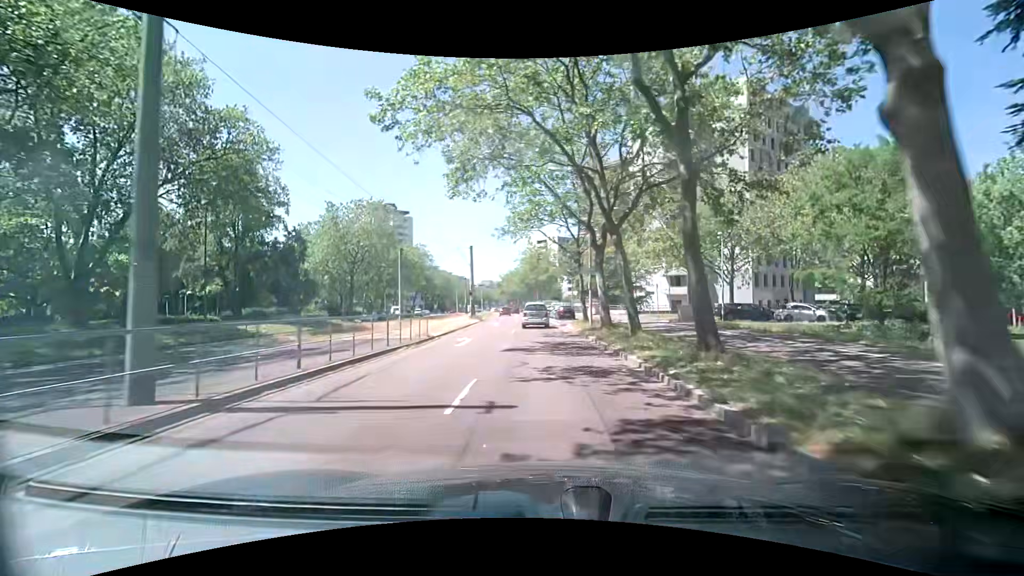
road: tertiary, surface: asphalt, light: Day
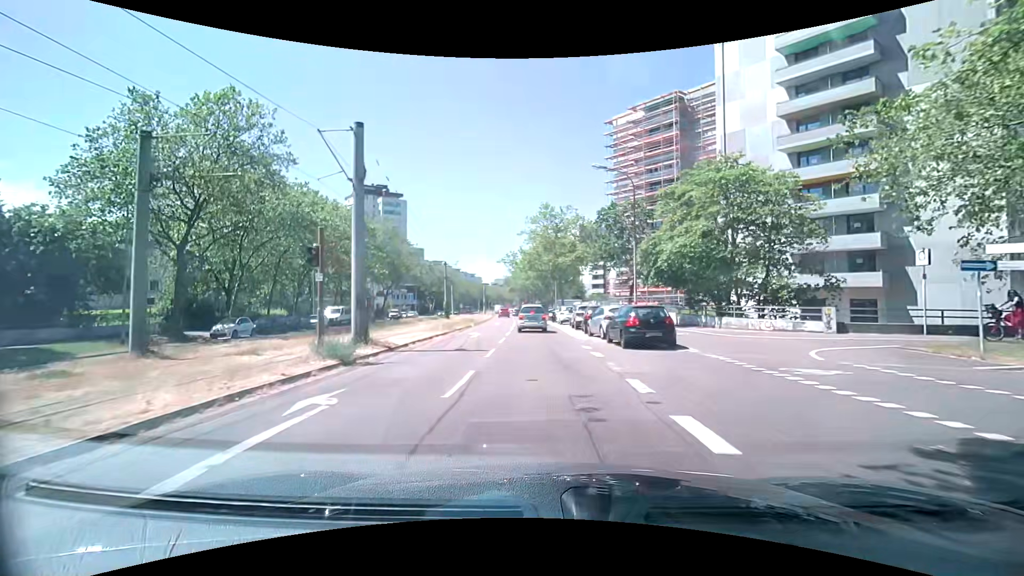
(+0.1, +33.6) m; 0°
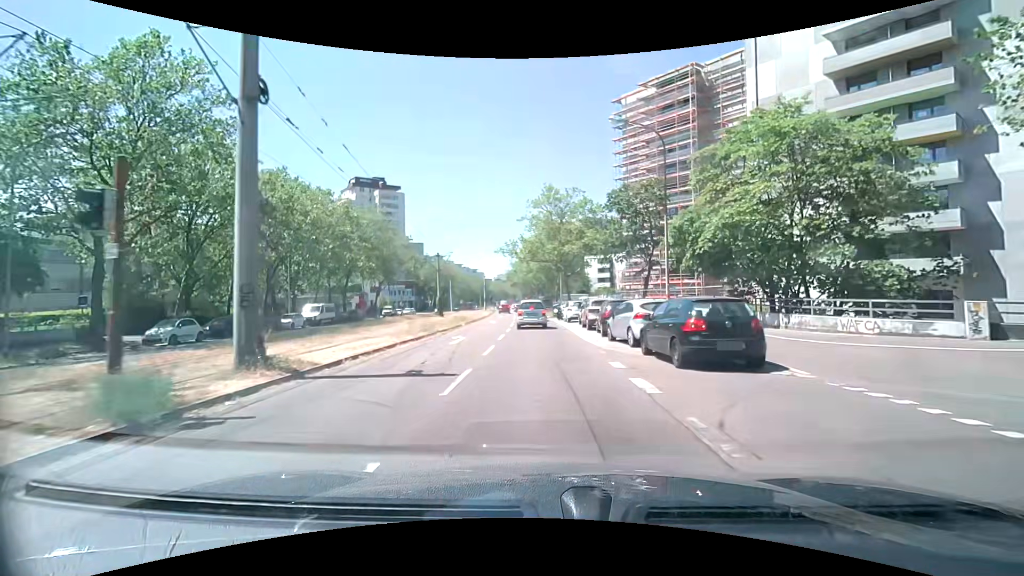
(0.0, +6.2) m; 0°
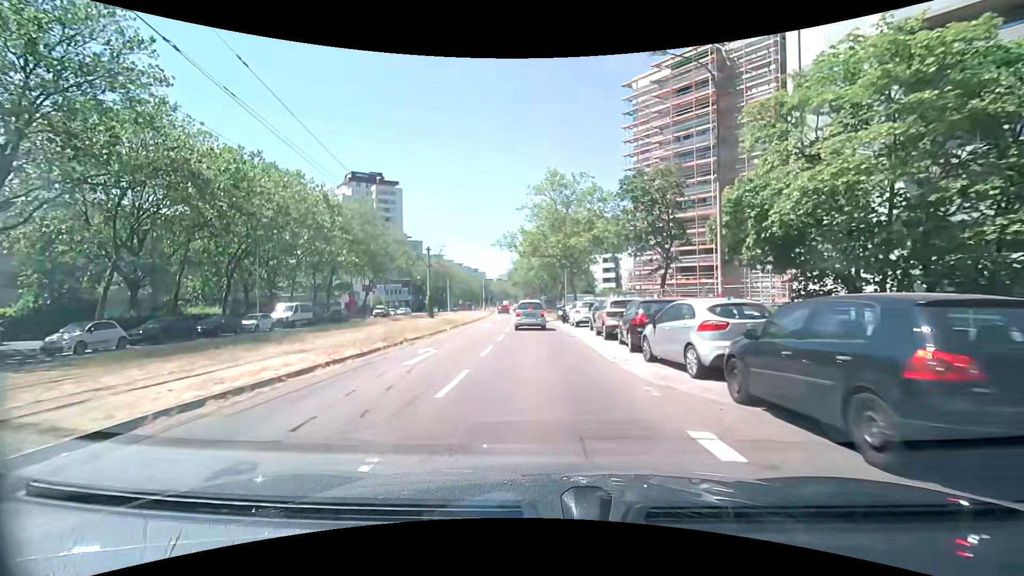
(-0.1, +6.0) m; 0°
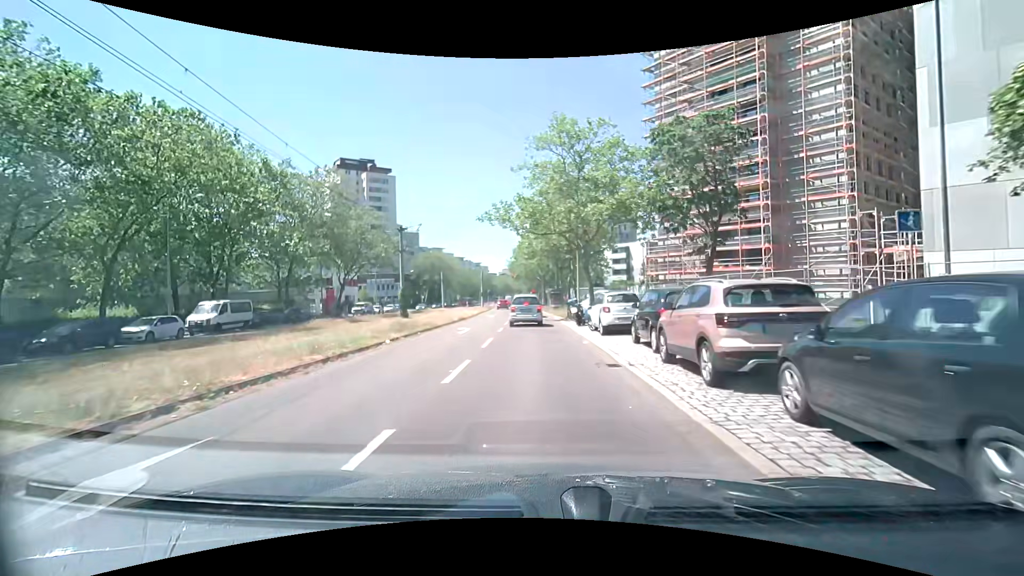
(-0.1, +11.1) m; 0°
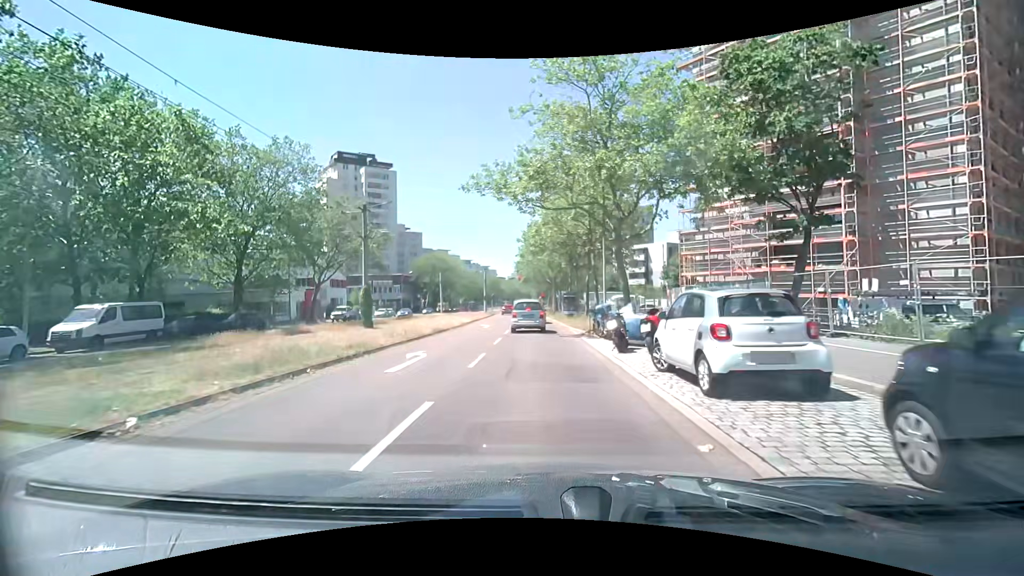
(-0.3, +10.3) m; -2°
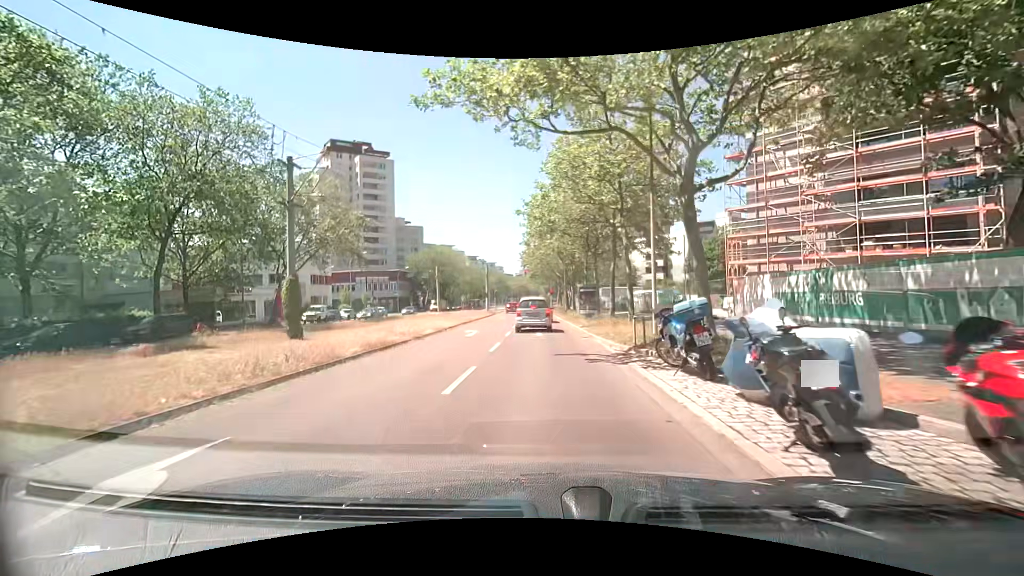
(0.0, +9.7) m; -1°
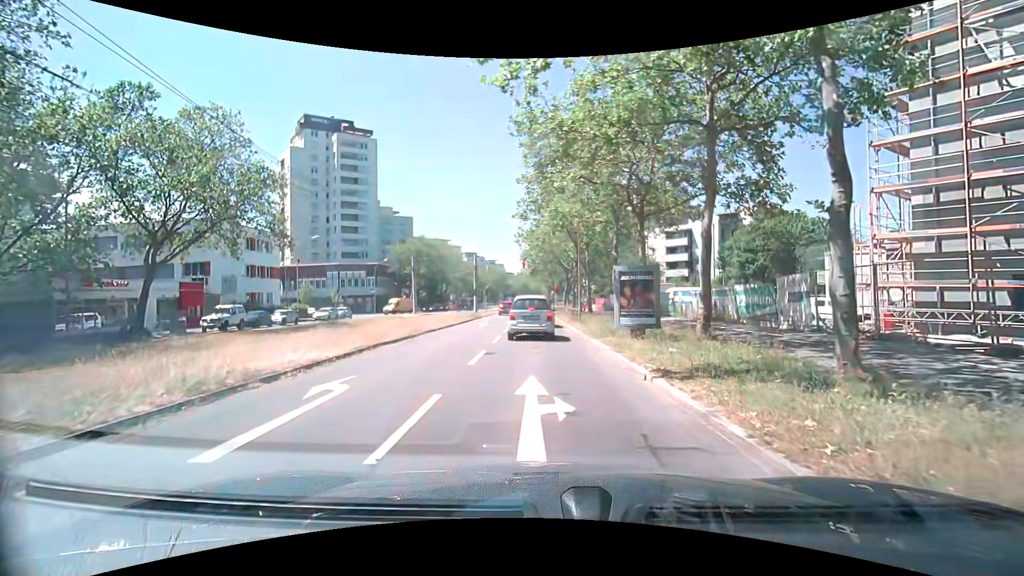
(0.0, +15.7) m; 0°
